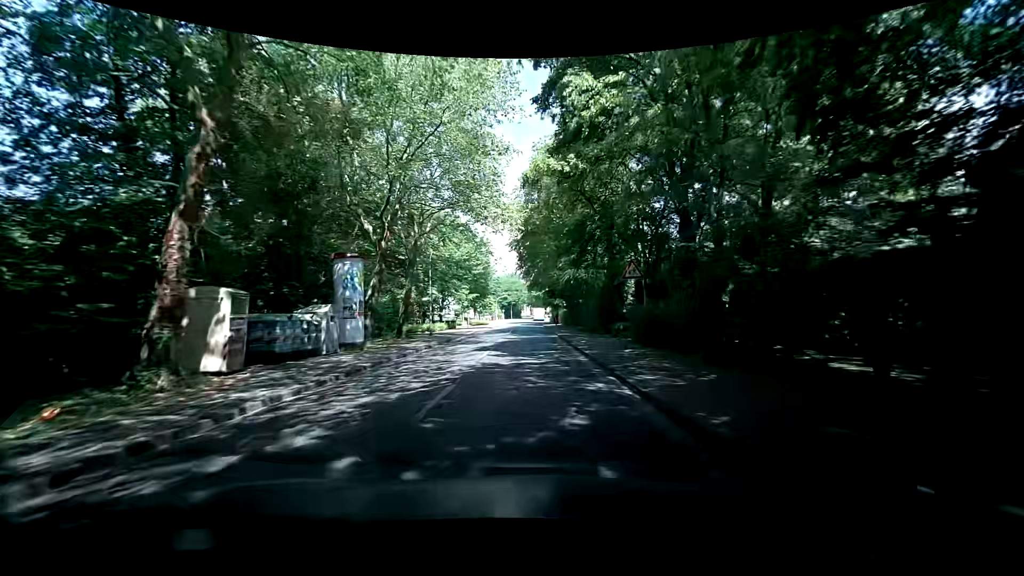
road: tertiary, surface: asphalt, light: Day
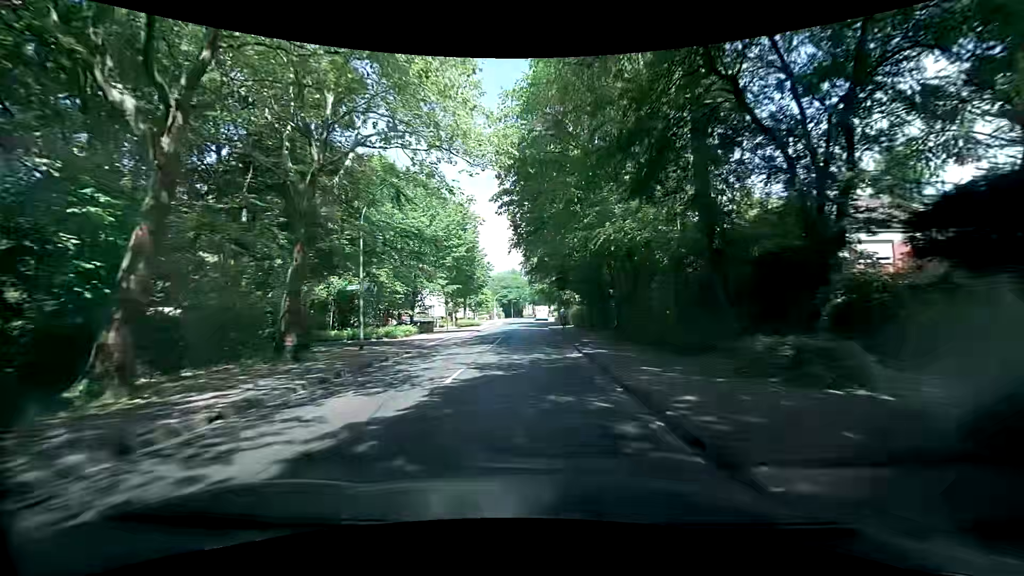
(-0.1, +15.2) m; 0°
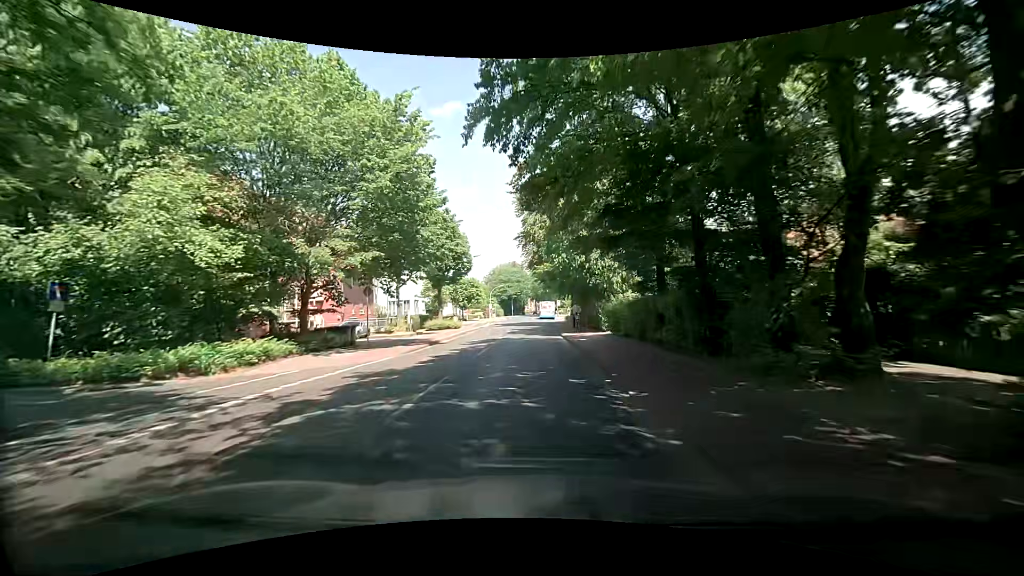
(+0.1, +21.2) m; 0°
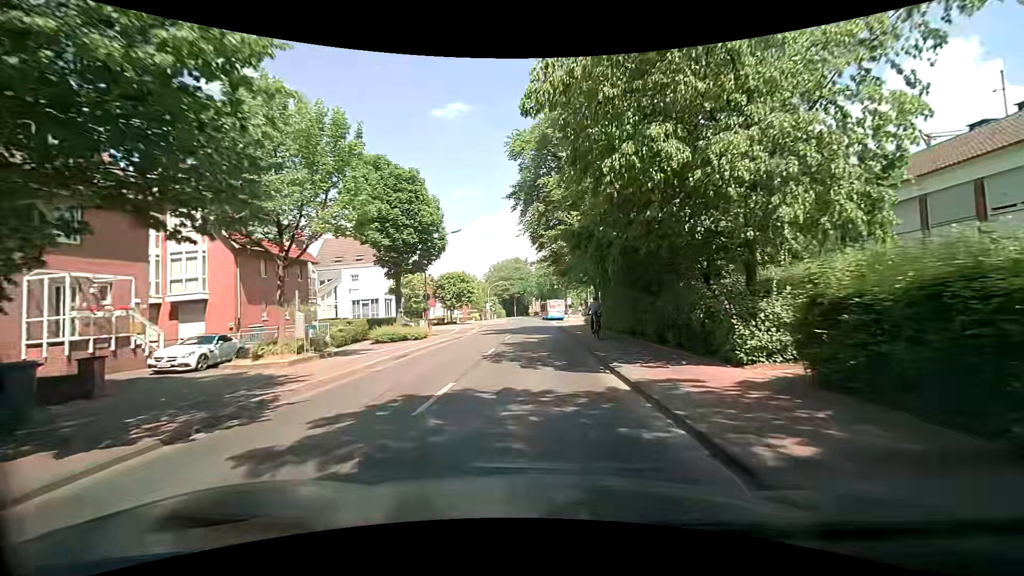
(-0.2, +17.3) m; -1°
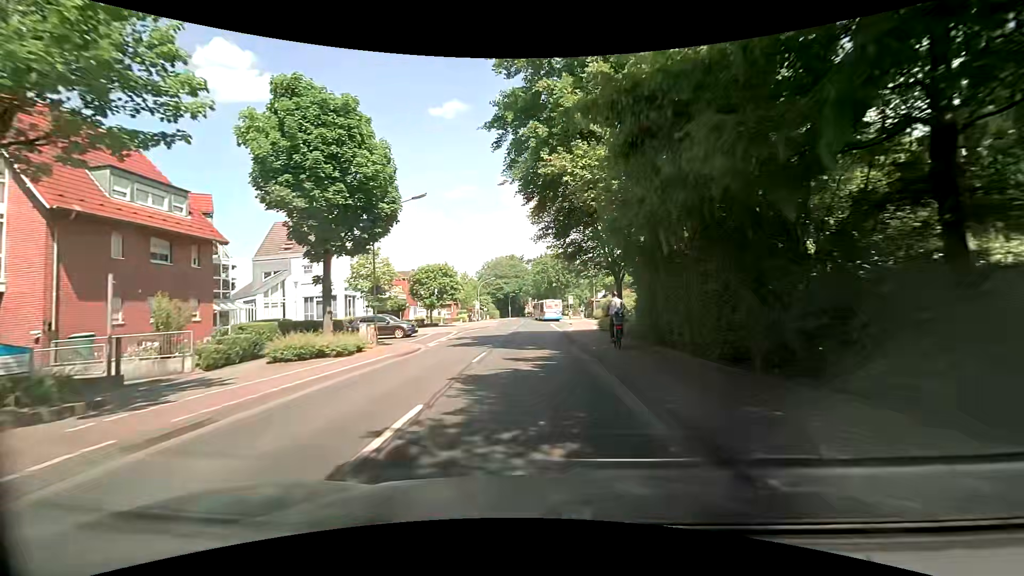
(0.0, +11.5) m; +1°
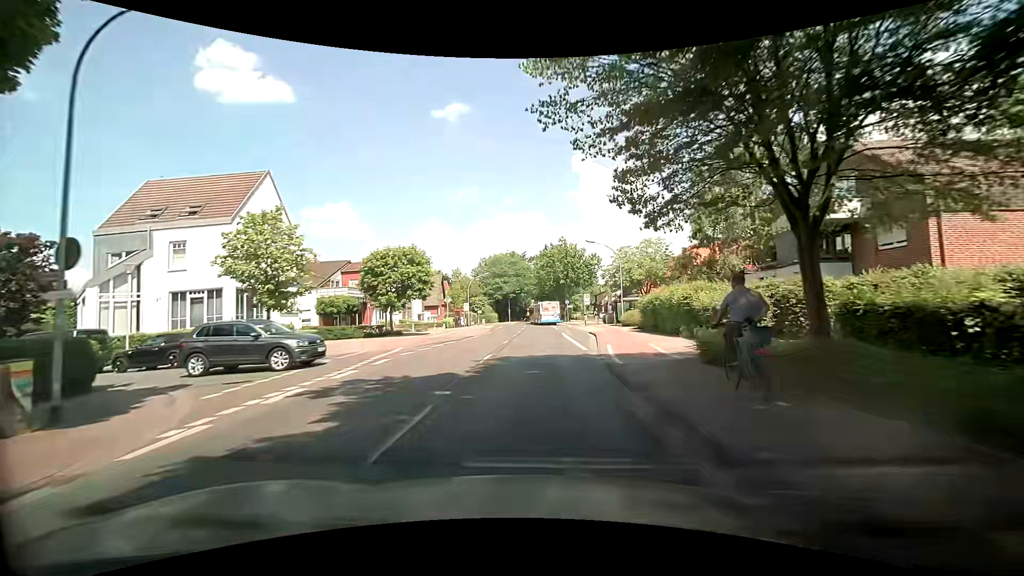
(-0.2, +18.0) m; -2°
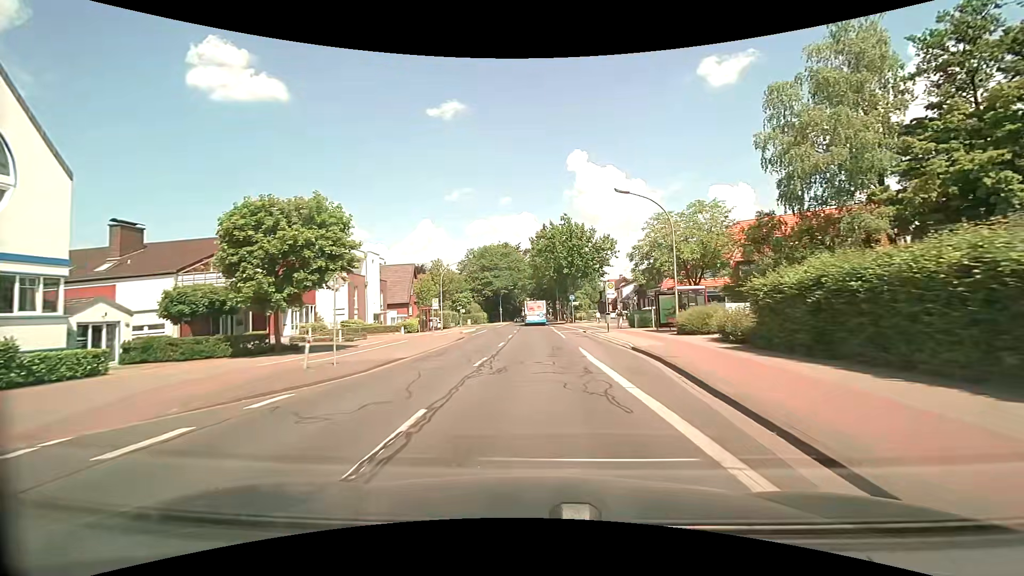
(+0.4, +18.4) m; +1°
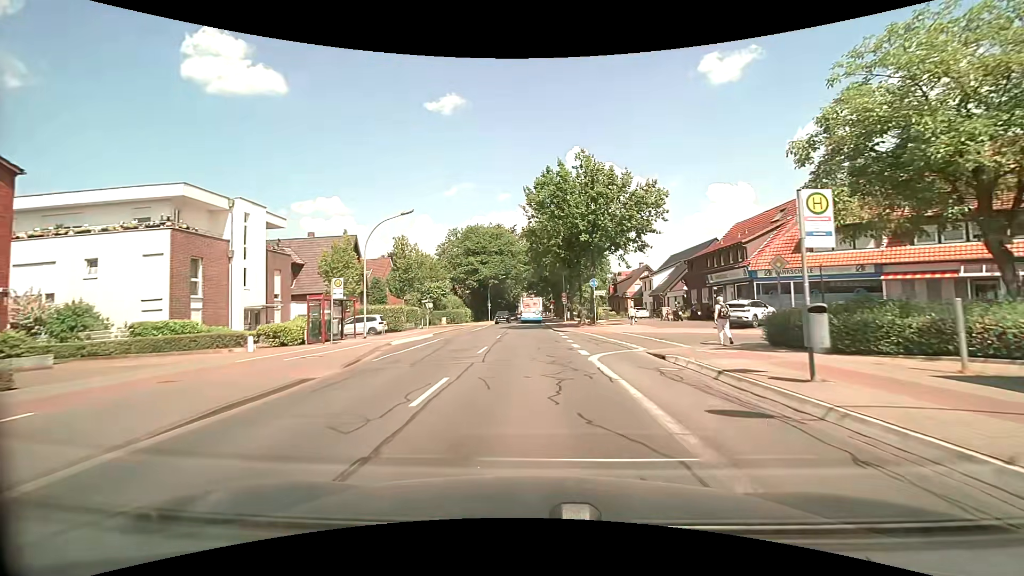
(+0.2, +24.2) m; 0°
(0, +10) (0, +20) (0, +30) (0, +40) (-1, +50) (-1, +60) (-1, +70) (-1, +80) (-1, +90) (-1, +100) m
